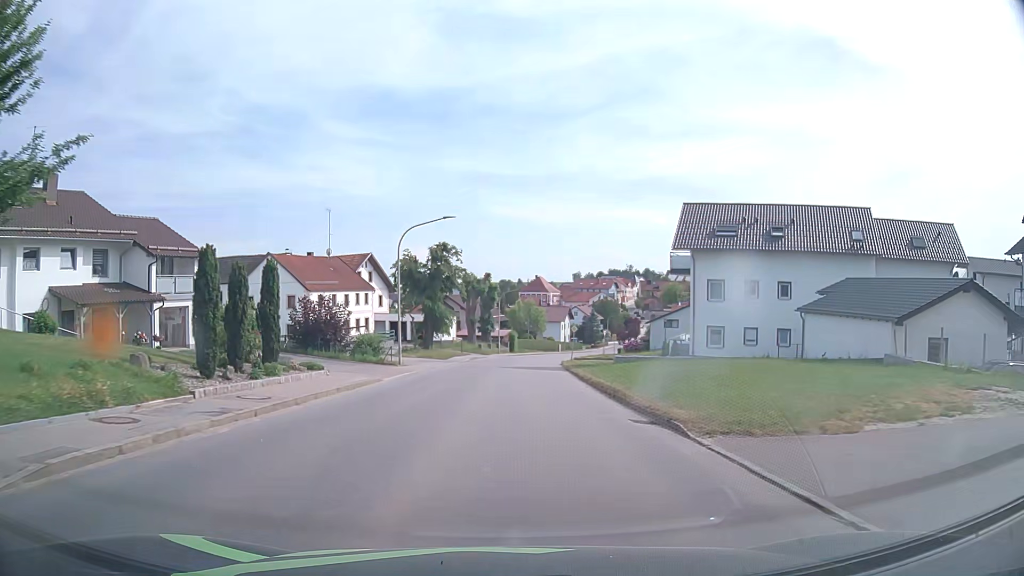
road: tertiary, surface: asphalt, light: Day
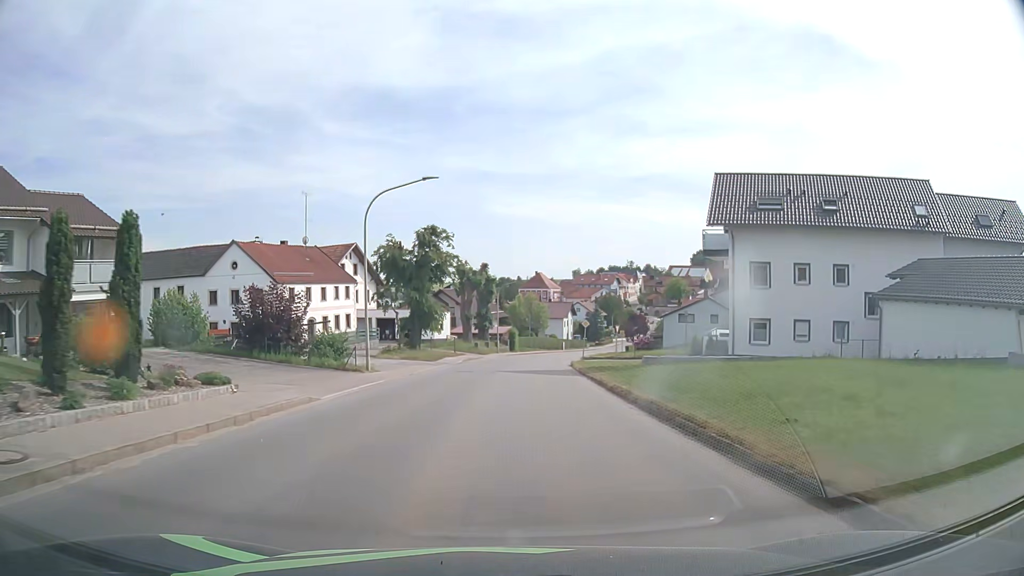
(0.0, +7.8) m; 0°
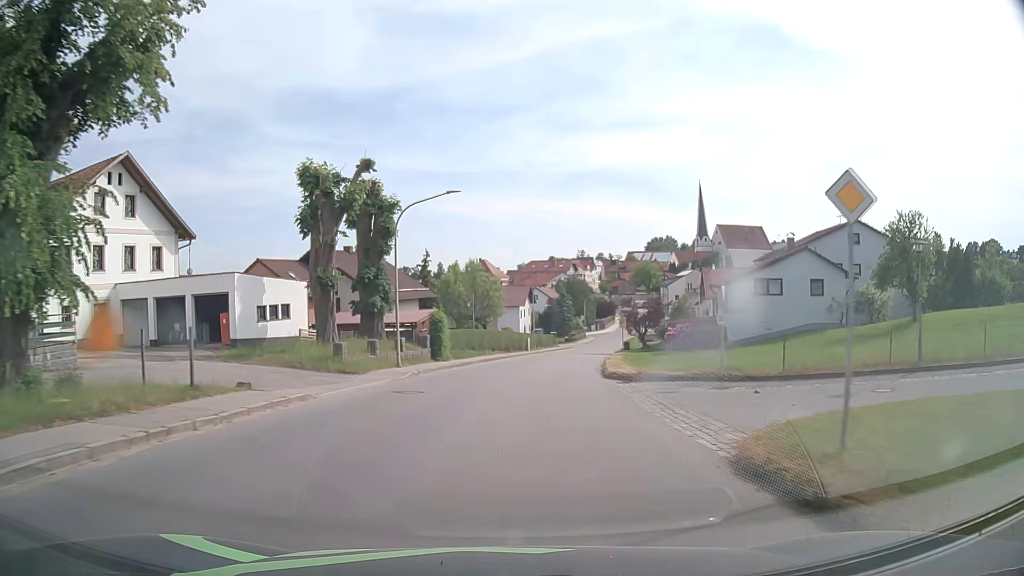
(+1.3, +39.0) m; +5°
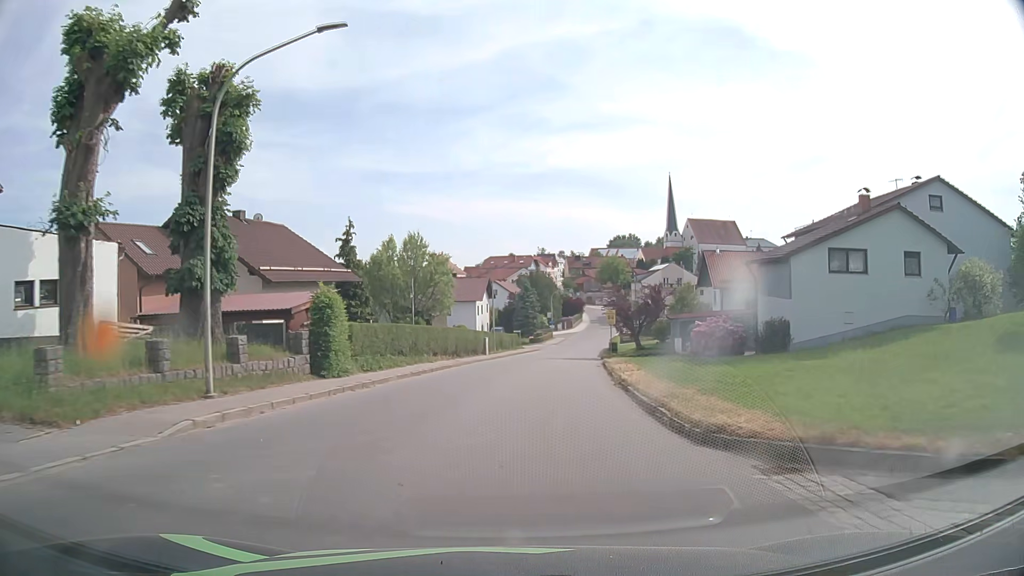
(+0.3, +15.6) m; +3°
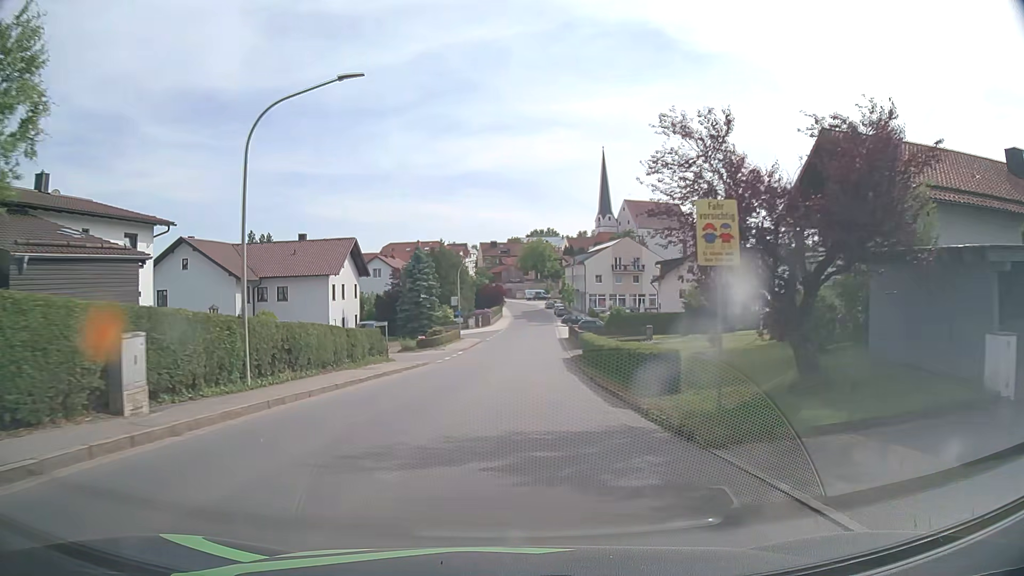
(+3.0, +38.8) m; +7°
(0, +10) (0, +20) (+1, +30) (+1, +40) (+2, +50) (+3, +60) (+3, +70) (+4, +80) (+5, +90) (+5, +100) m
